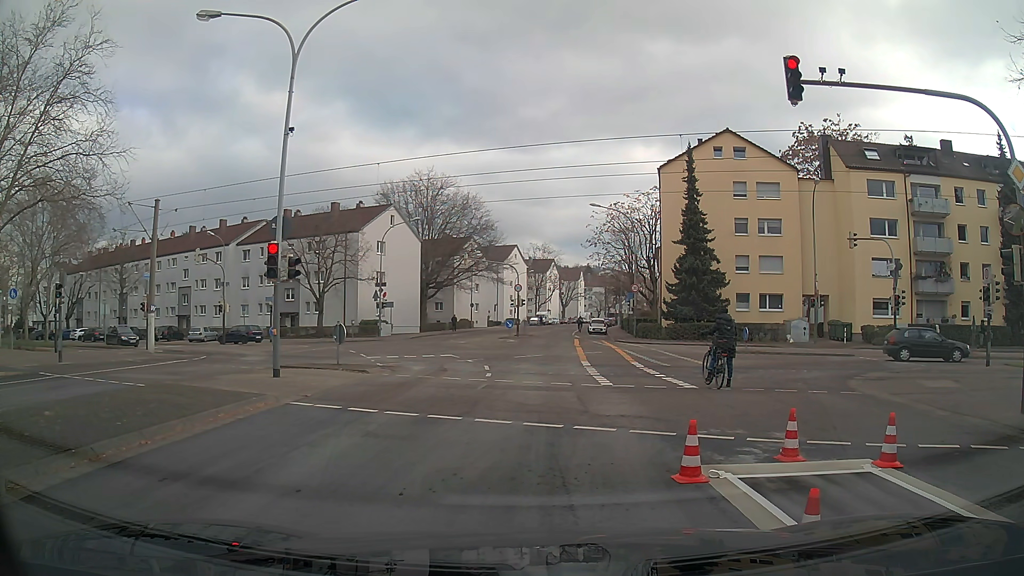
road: tertiary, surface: asphalt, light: Day
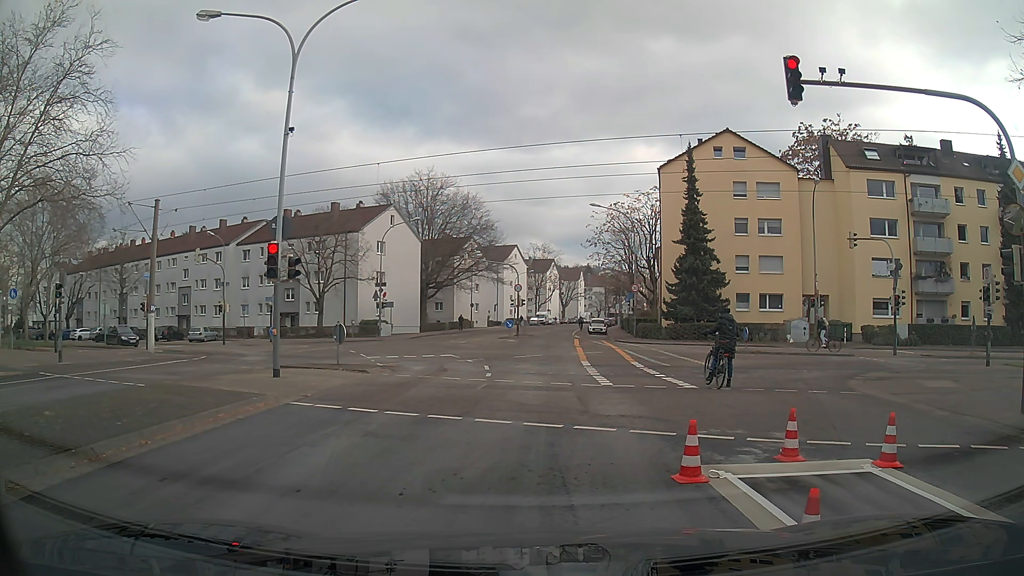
(0.0, 0.0) m; 0°
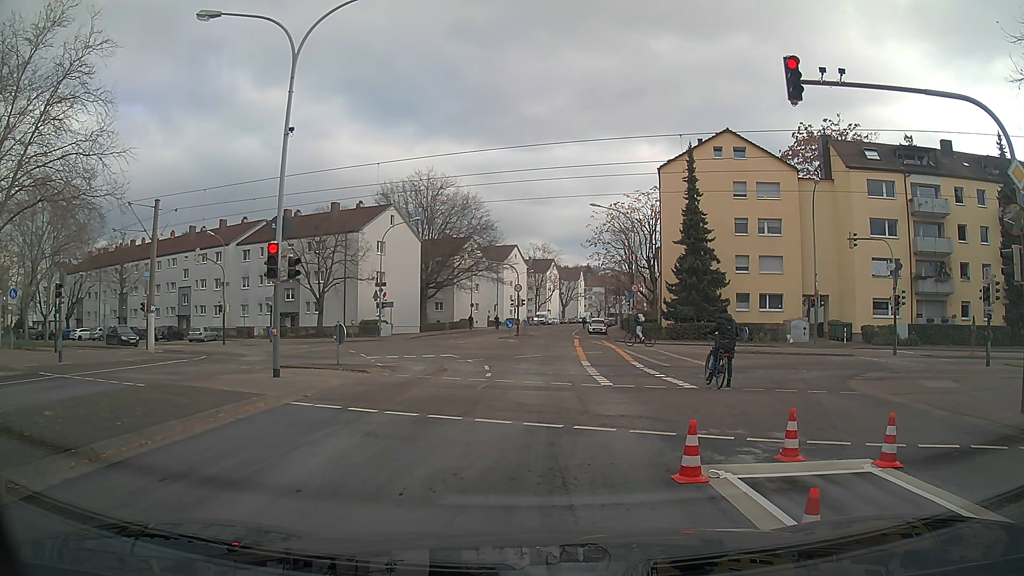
(0.0, 0.0) m; 0°
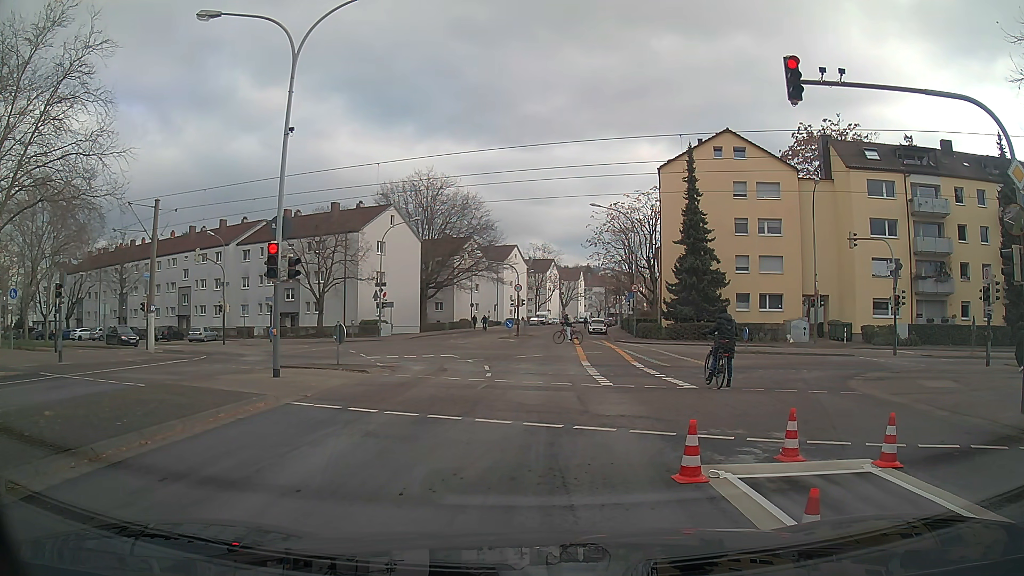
(0.0, 0.0) m; 0°
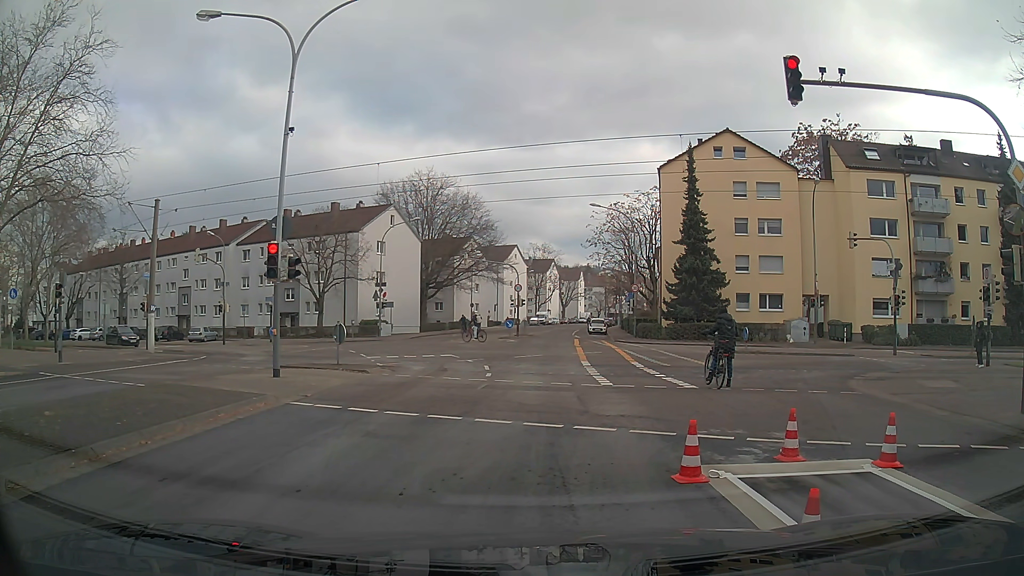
(0.0, 0.0) m; 0°
